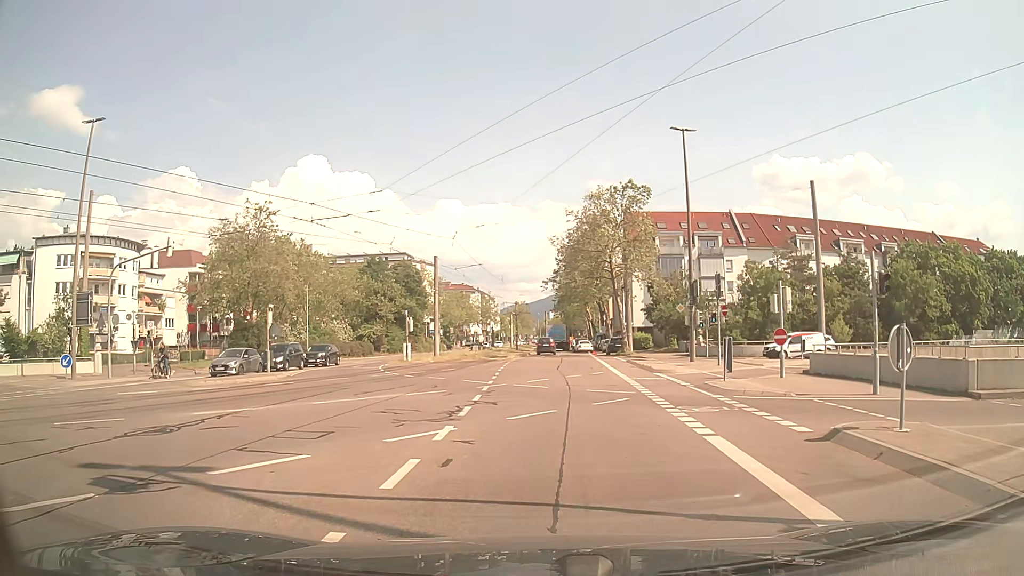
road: tertiary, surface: asphalt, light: Day
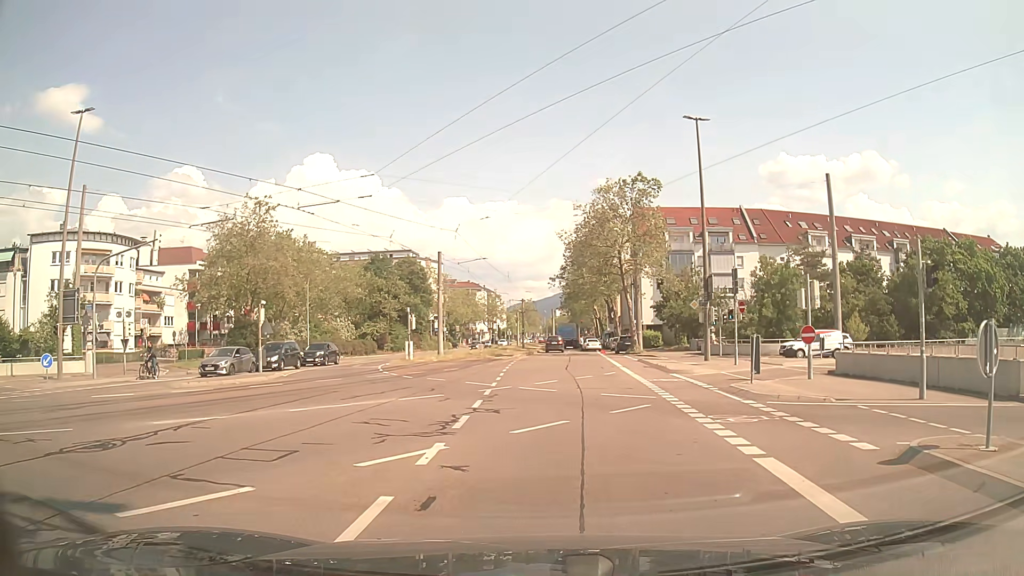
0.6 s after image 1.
(0.0, +2.0) m; +1°
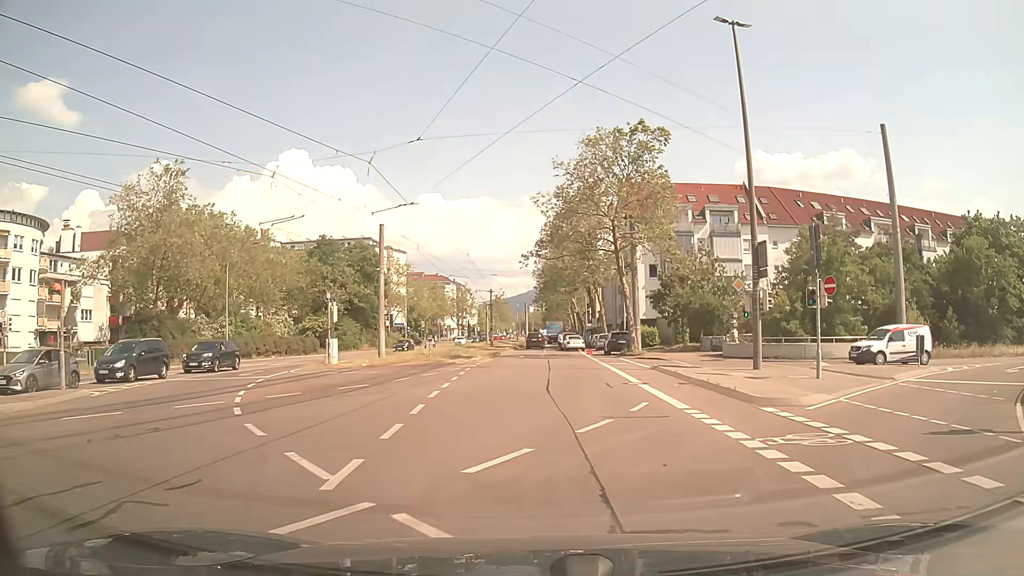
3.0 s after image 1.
(+0.3, +13.8) m; +2°
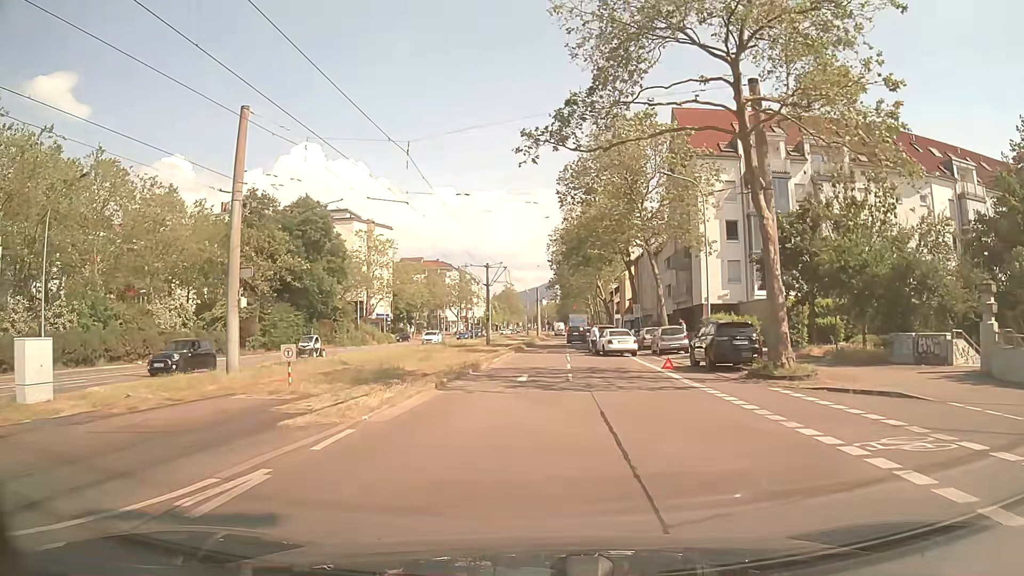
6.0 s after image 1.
(0.0, +25.7) m; -1°
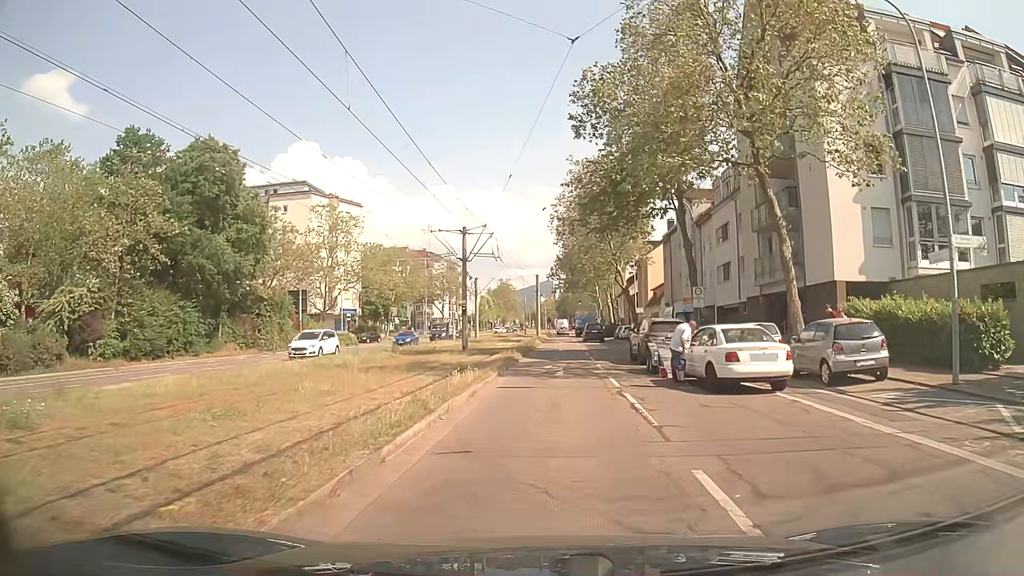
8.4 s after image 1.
(-0.2, +20.5) m; 0°
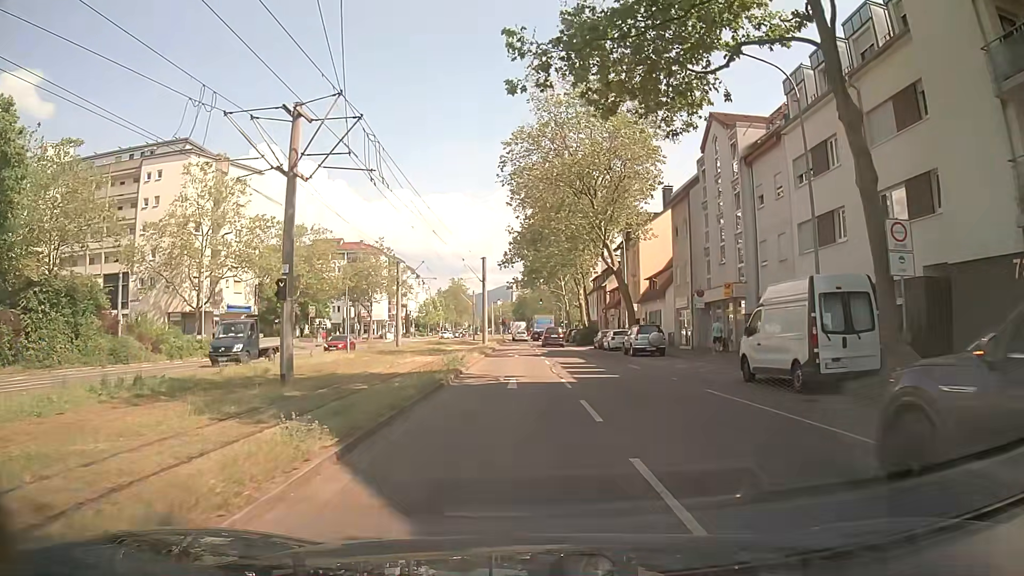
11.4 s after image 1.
(+1.2, +23.4) m; +4°
